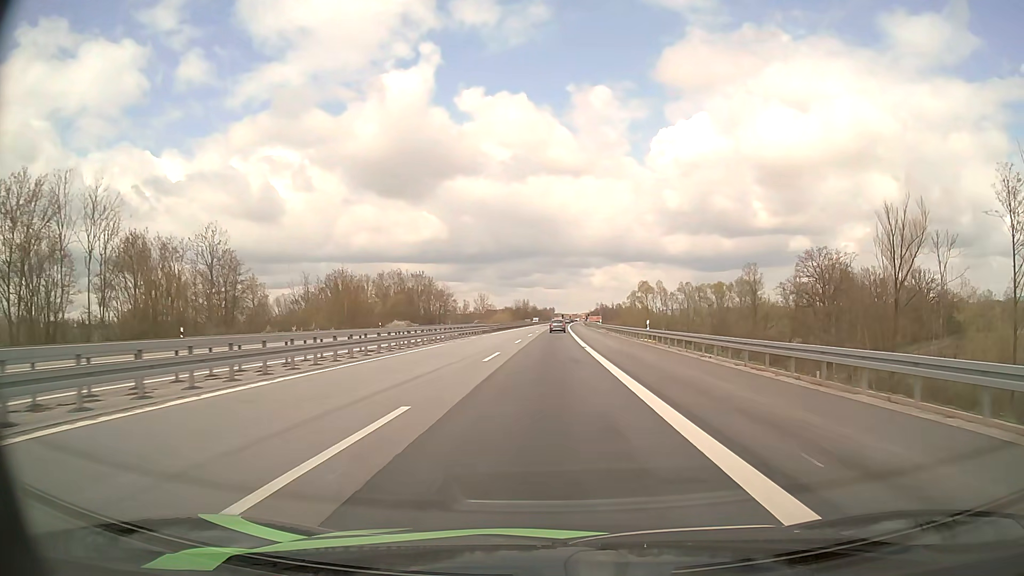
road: motorway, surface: asphalt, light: Day
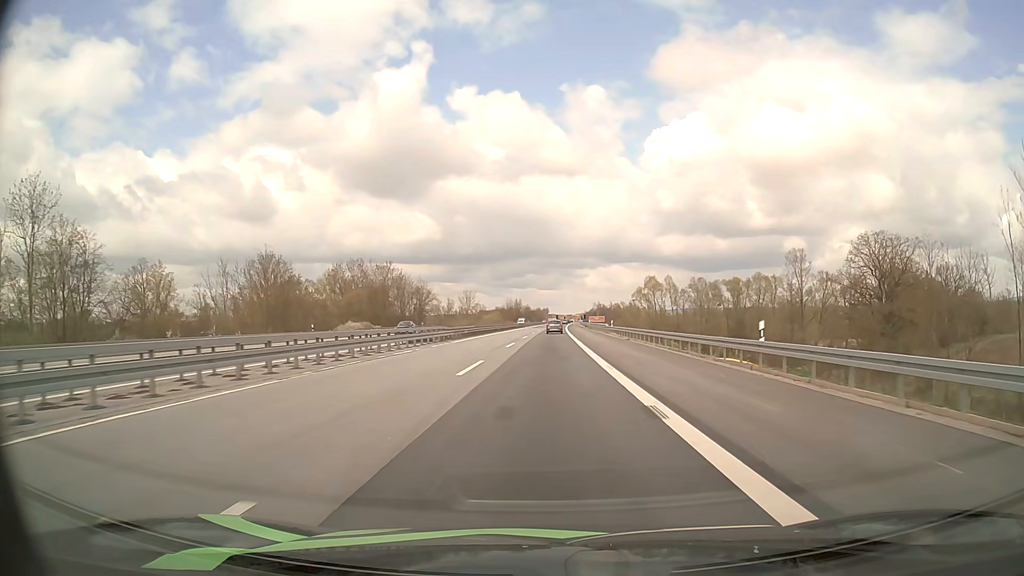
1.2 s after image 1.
(+0.1, +23.6) m; +1°
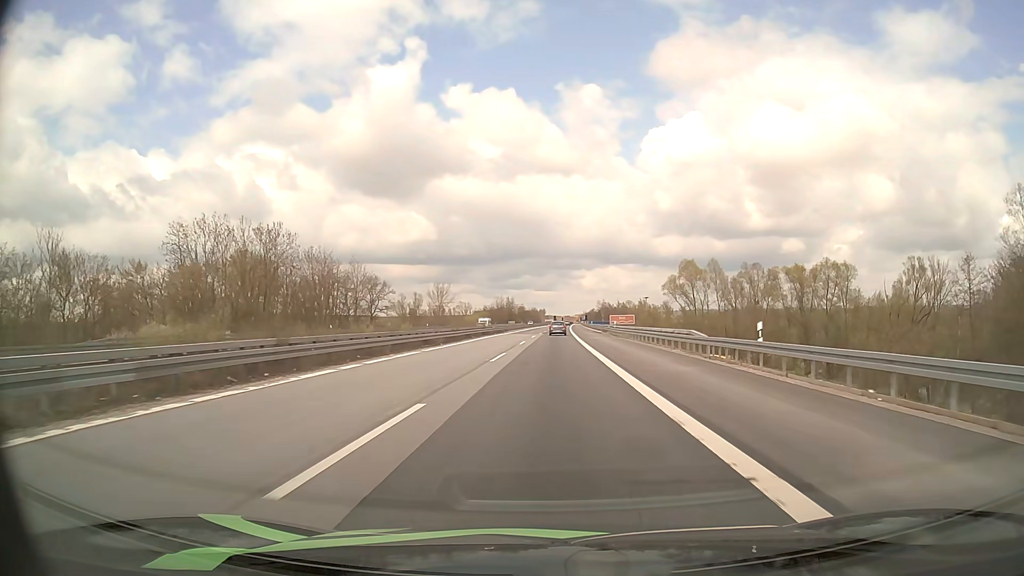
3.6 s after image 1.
(+0.1, +47.9) m; 0°
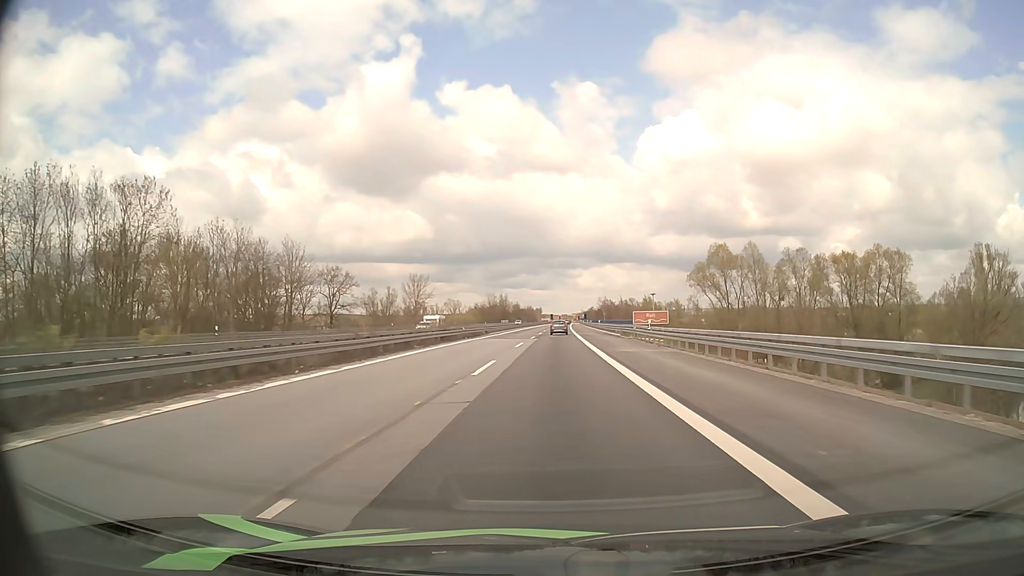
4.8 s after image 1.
(0.0, +24.1) m; 0°
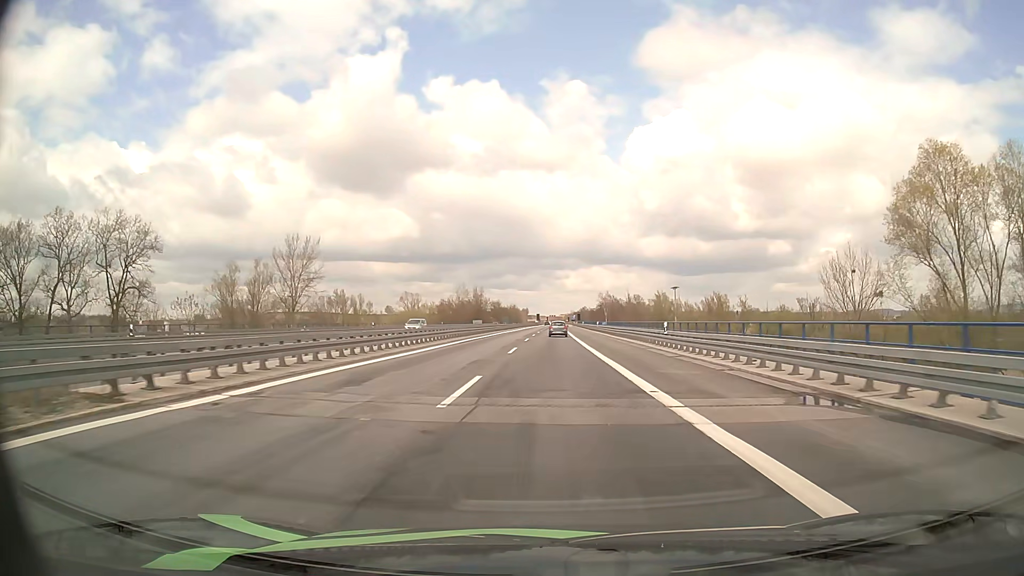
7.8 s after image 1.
(+0.5, +59.4) m; +1°
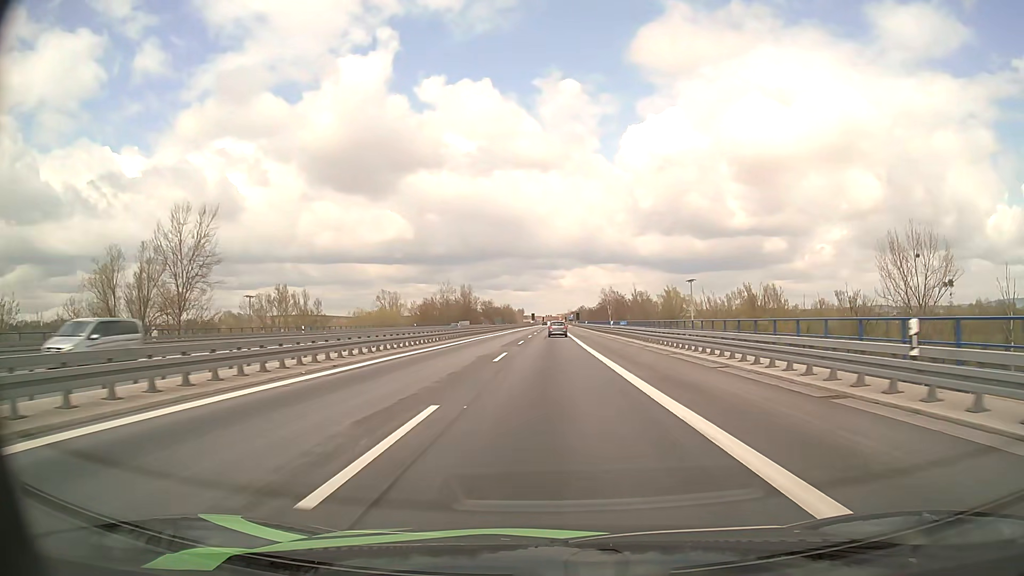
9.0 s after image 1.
(+0.1, +24.0) m; 0°
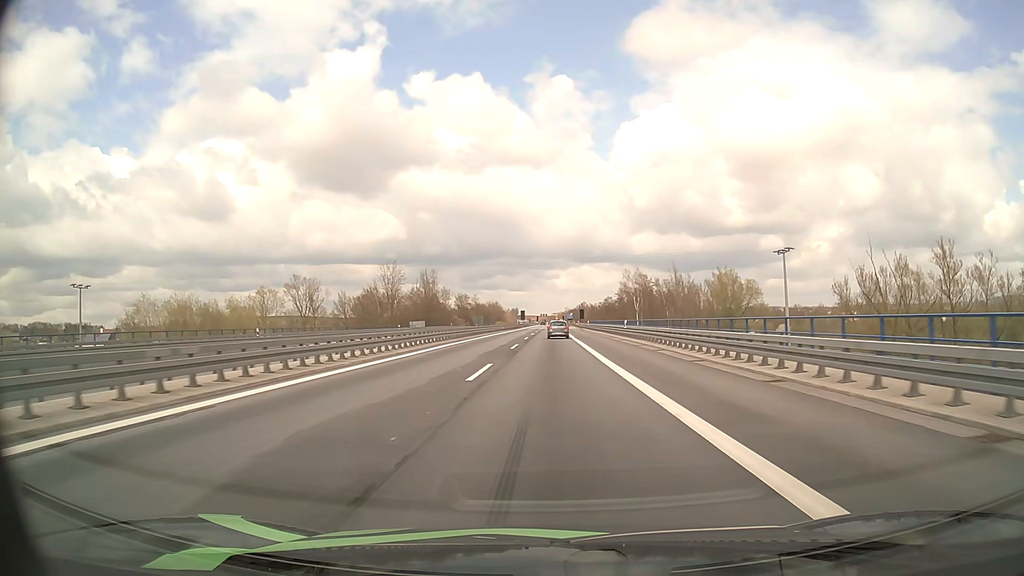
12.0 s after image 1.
(+0.1, +61.3) m; 0°
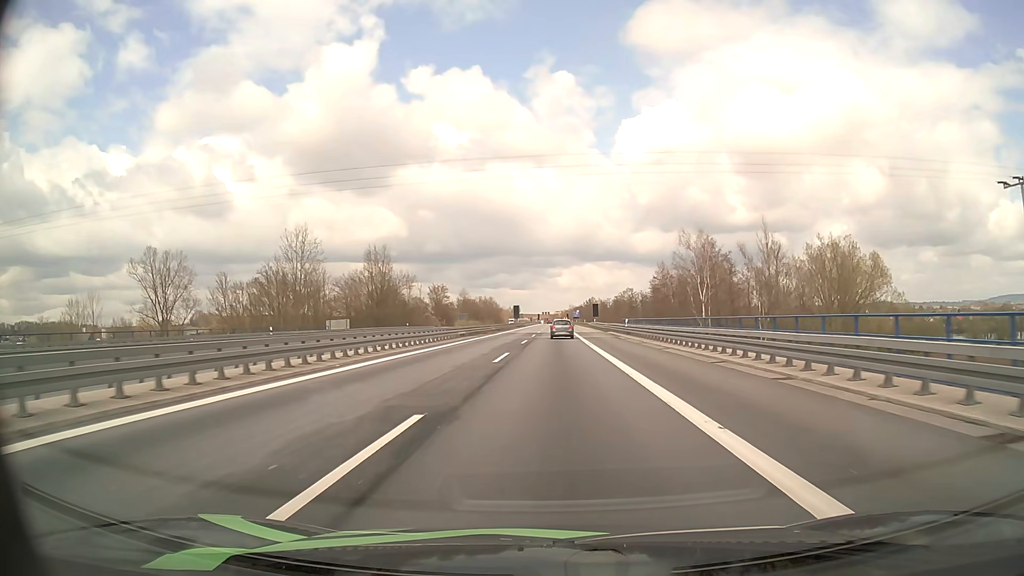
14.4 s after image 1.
(+0.1, +48.4) m; 0°
(0, +10) (0, +20) (0, +30) (0, +40) (0, +50) (0, +60) (0, +70) (+1, +80) (+1, +90) (+1, +100) m
